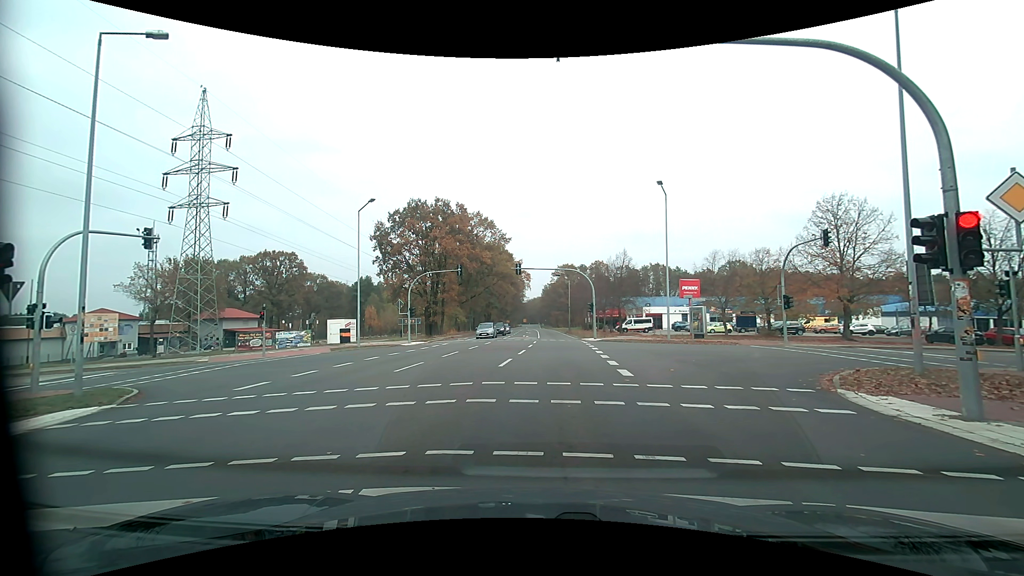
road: primary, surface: asphalt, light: Day
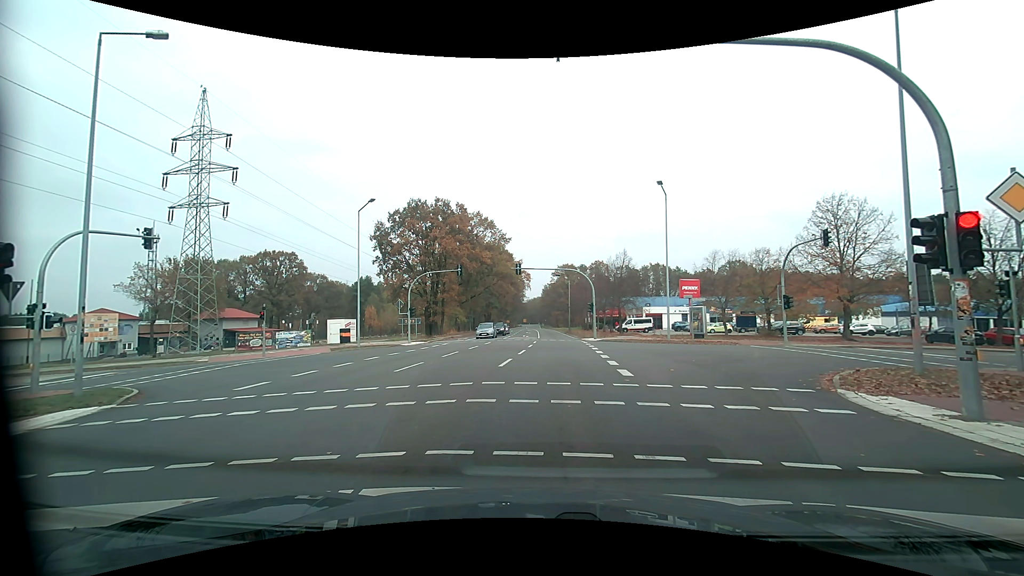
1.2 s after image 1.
(0.0, 0.0) m; 0°
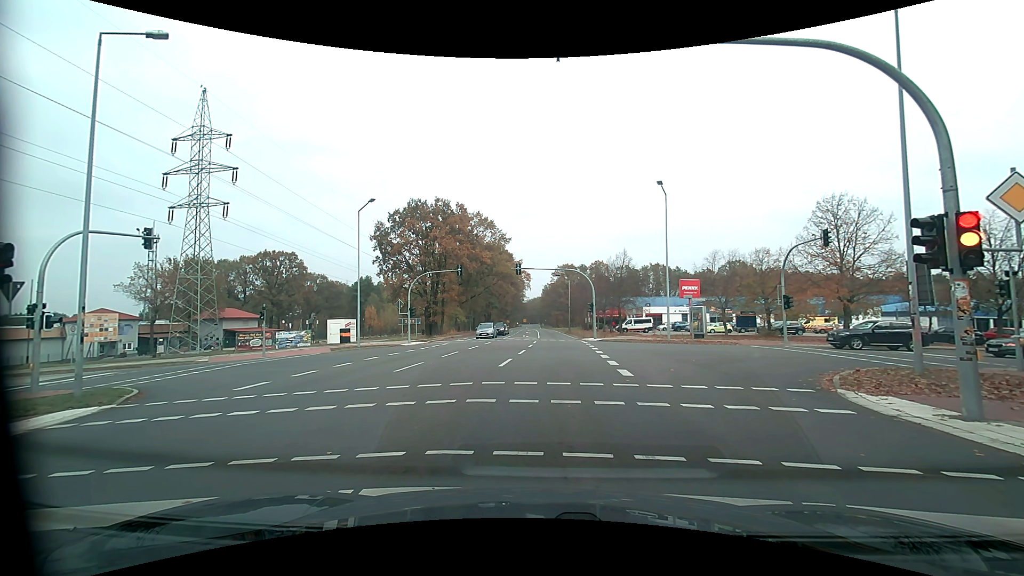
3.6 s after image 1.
(0.0, 0.0) m; 0°
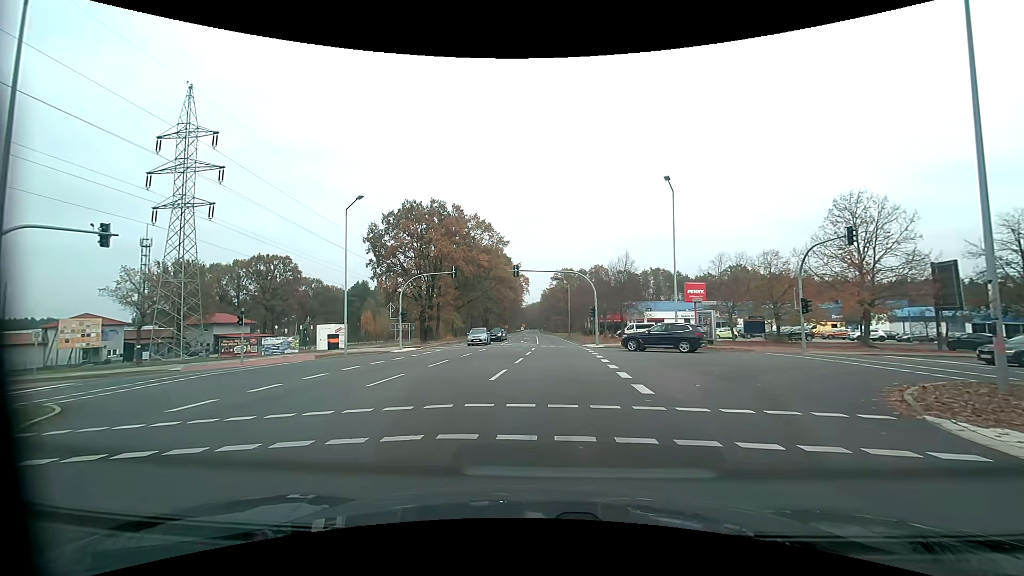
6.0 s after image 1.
(0.0, +2.7) m; -2°
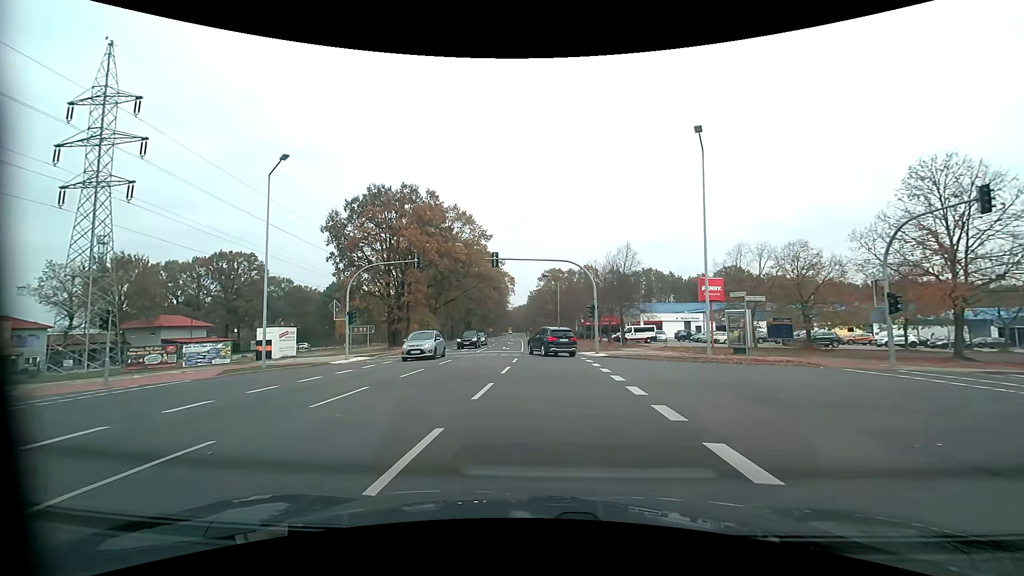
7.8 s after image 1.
(+0.1, +9.3) m; +2°
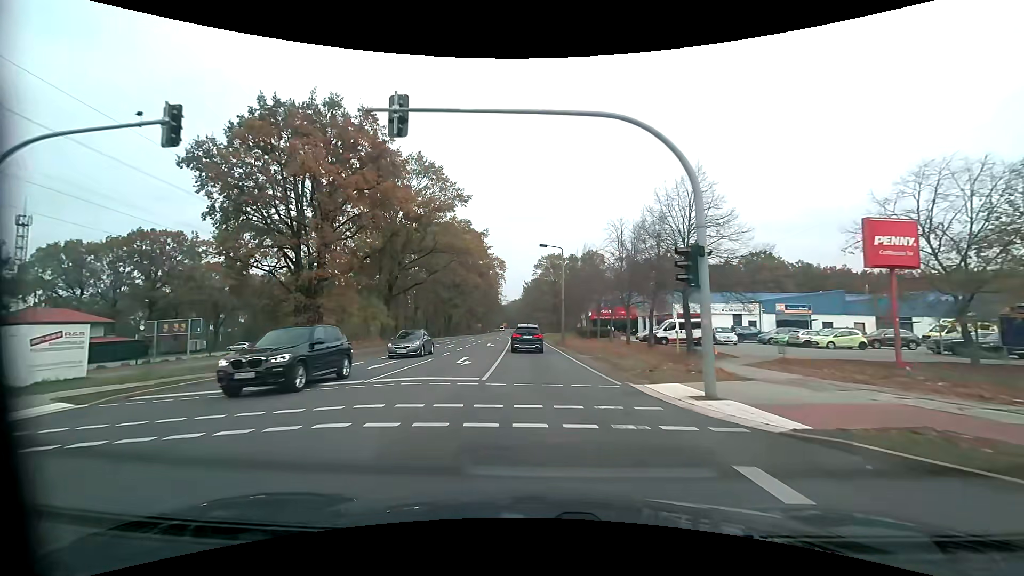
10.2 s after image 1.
(+0.2, +22.7) m; 0°
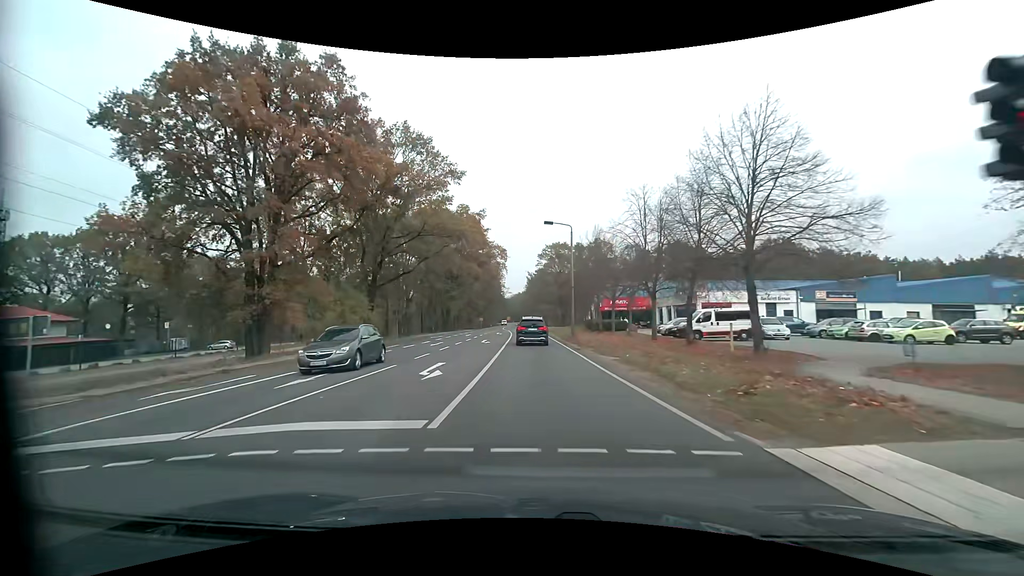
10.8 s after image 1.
(0.0, +7.4) m; -1°
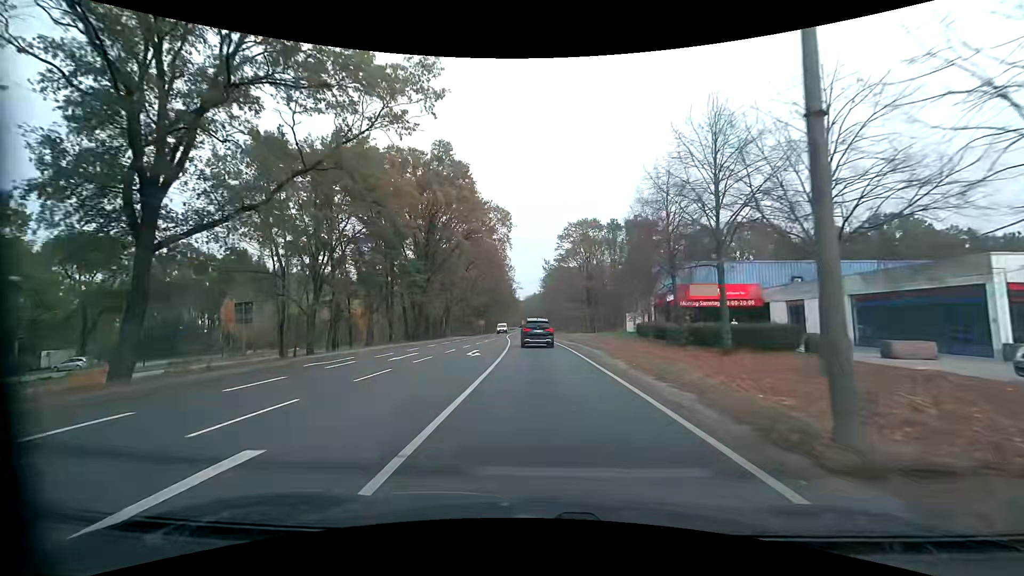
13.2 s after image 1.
(-0.6, +31.9) m; -2°
(0, +10) (0, +20) (0, +30) (-1, +40) (-1, +50) (-2, +60) (-2, +70) (-2, +80) (-2, +90) (-2, +100) m
